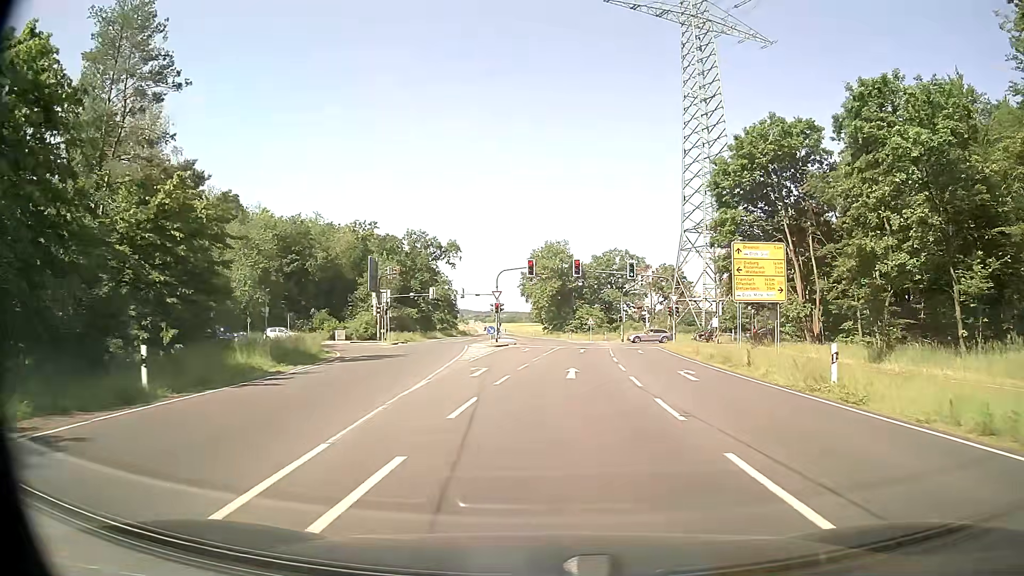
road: secondary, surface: asphalt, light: Day
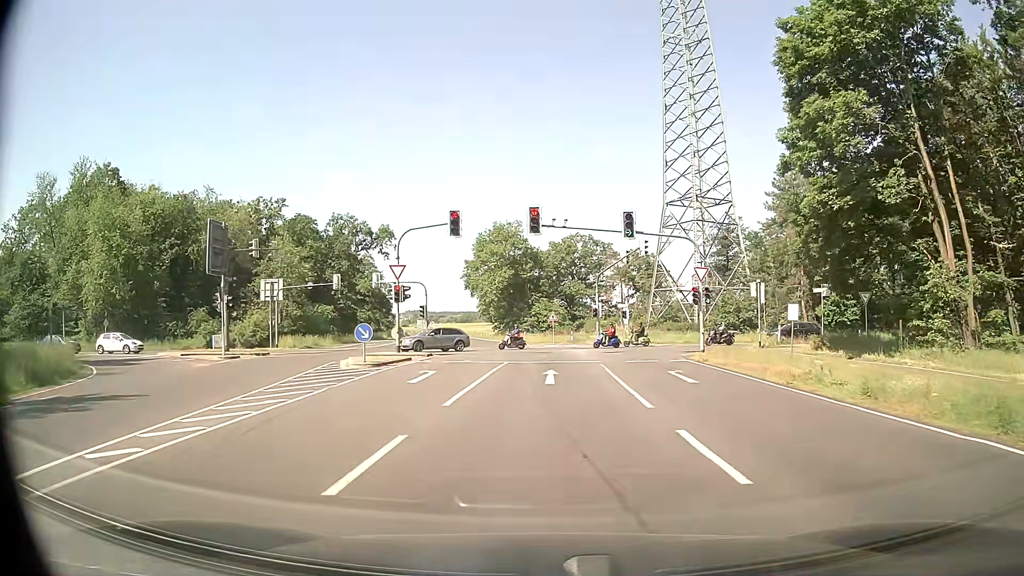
(+0.9, +22.1) m; +4°
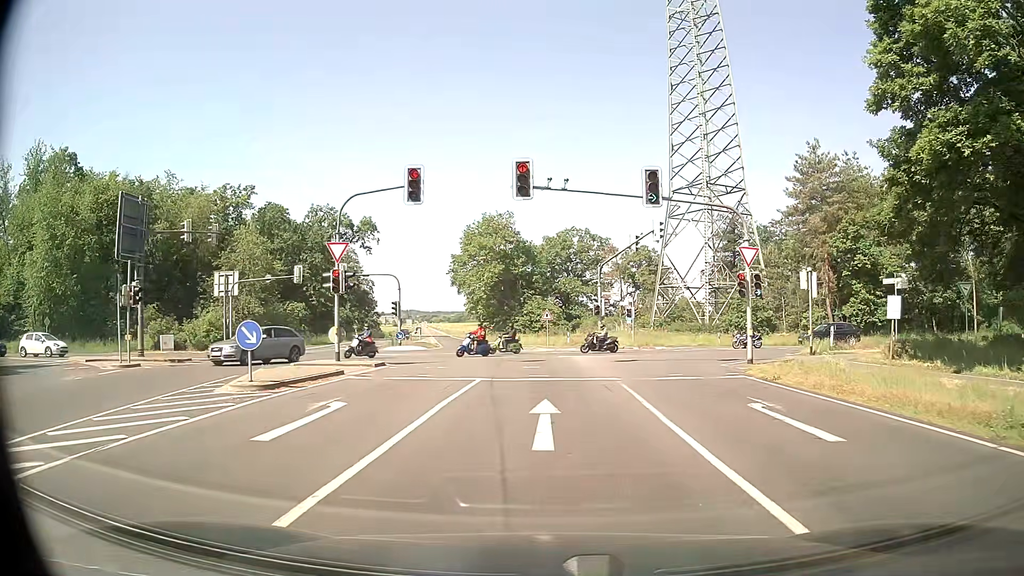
(0.0, +8.3) m; +1°
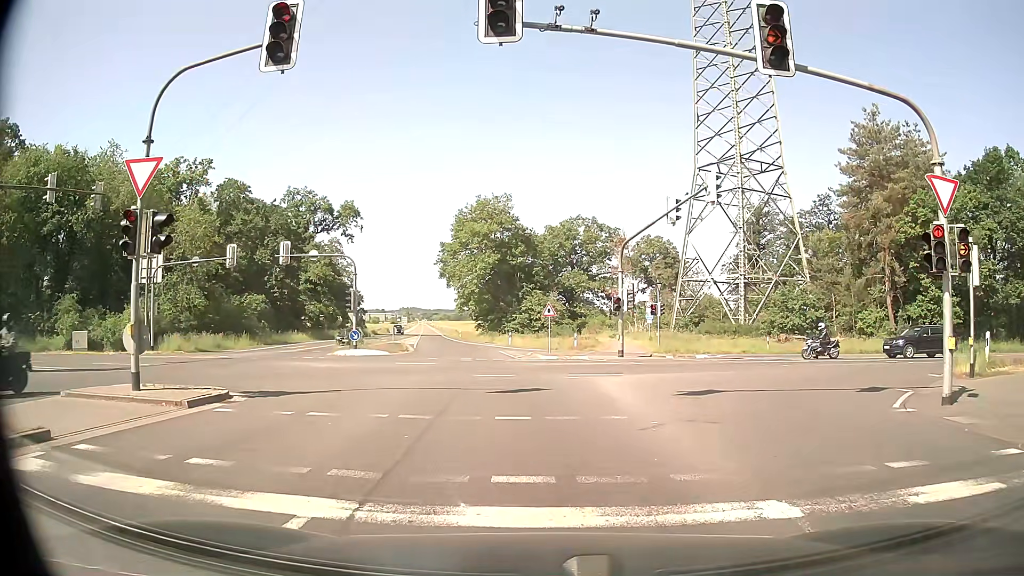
(-0.1, +11.8) m; -3°
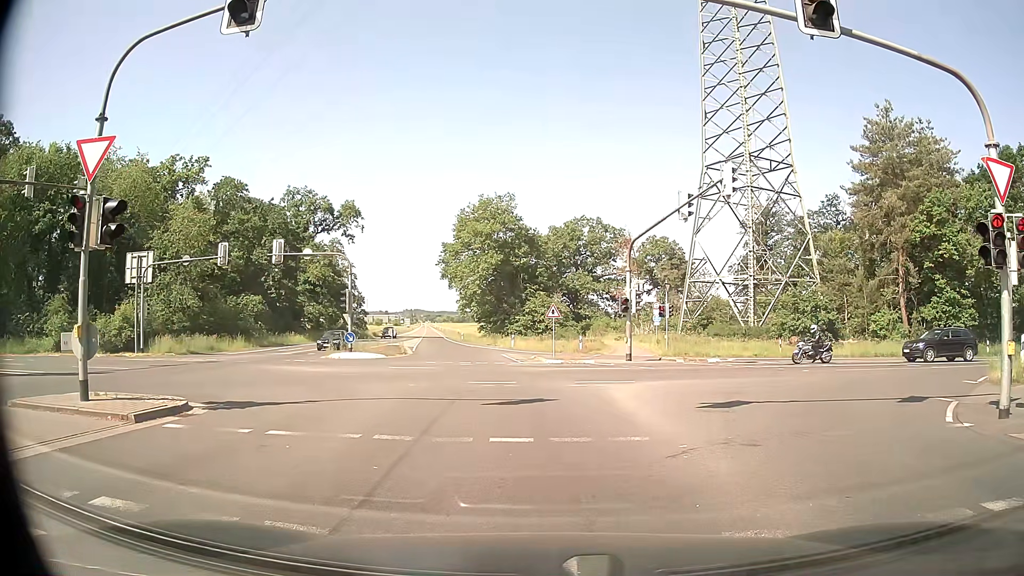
(0.0, +1.6) m; -1°
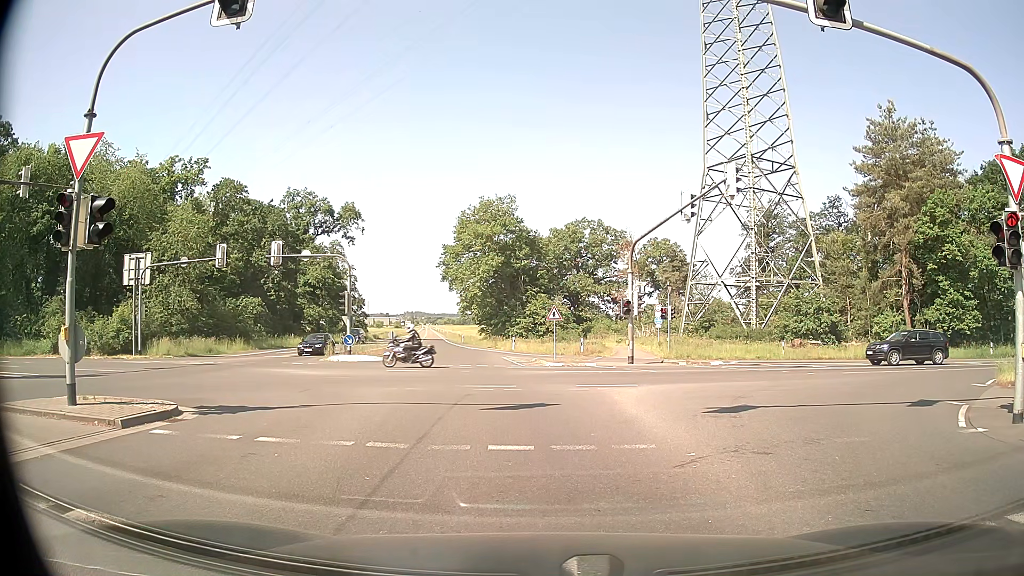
(0.0, +0.4) m; 0°
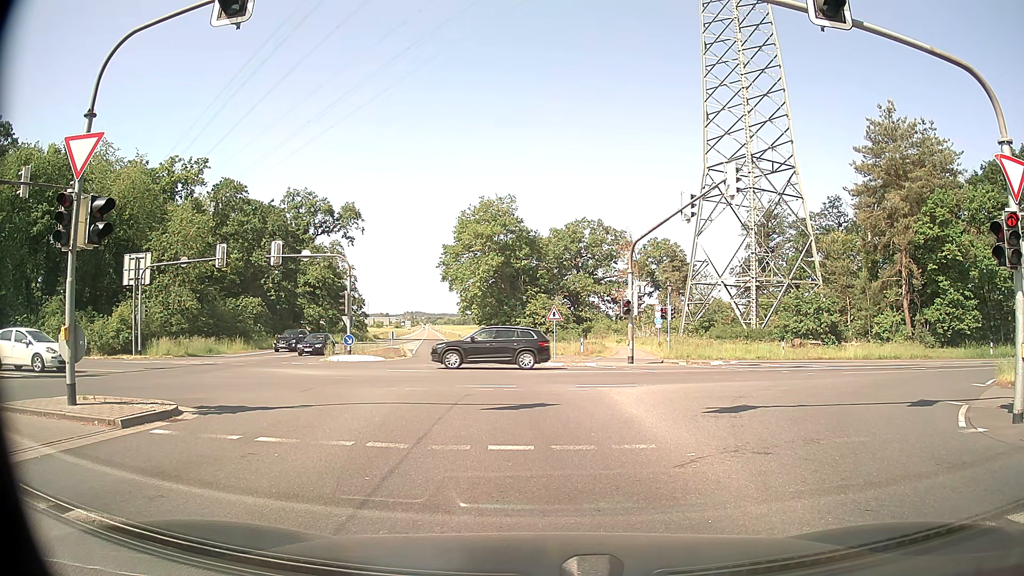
(0.0, 0.0) m; 0°
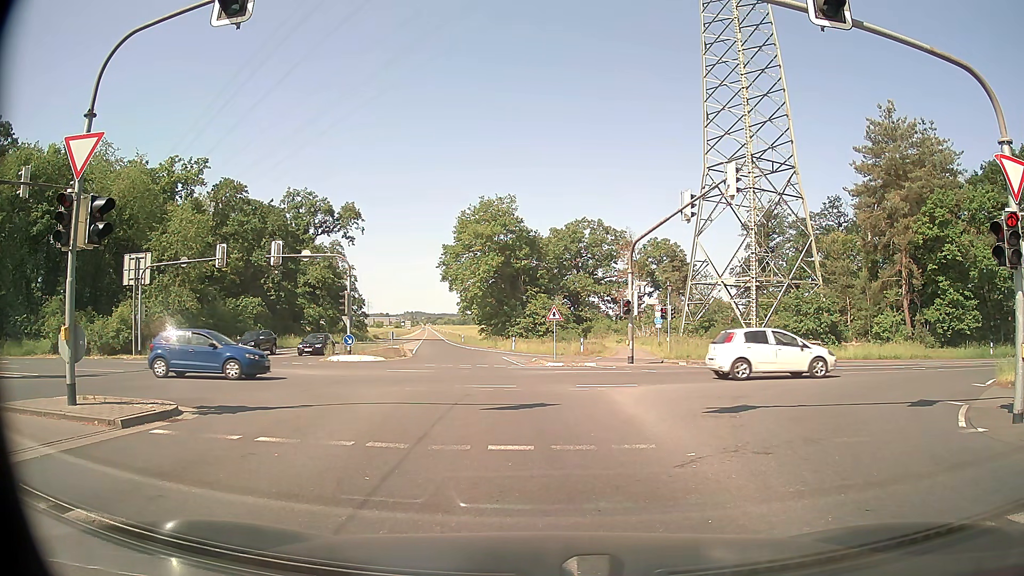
(0.0, 0.0) m; 0°
(0, +10) (0, +20) (-1, +30) (-2, +40) (-4, +50) (-5, +60) (-6, +70) (-8, +80) (-9, +89) (-10, +99) m
